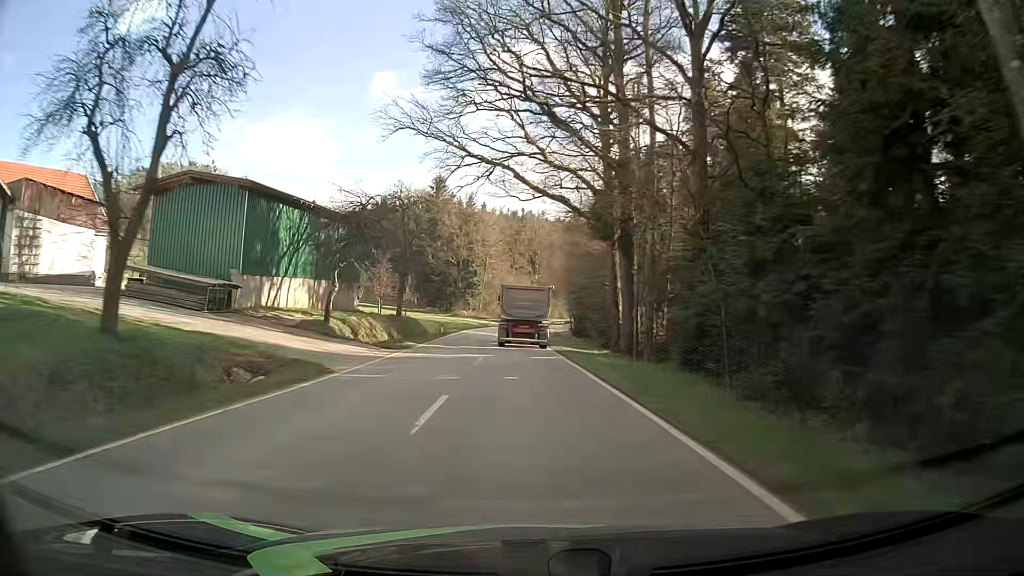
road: tertiary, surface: asphalt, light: Day
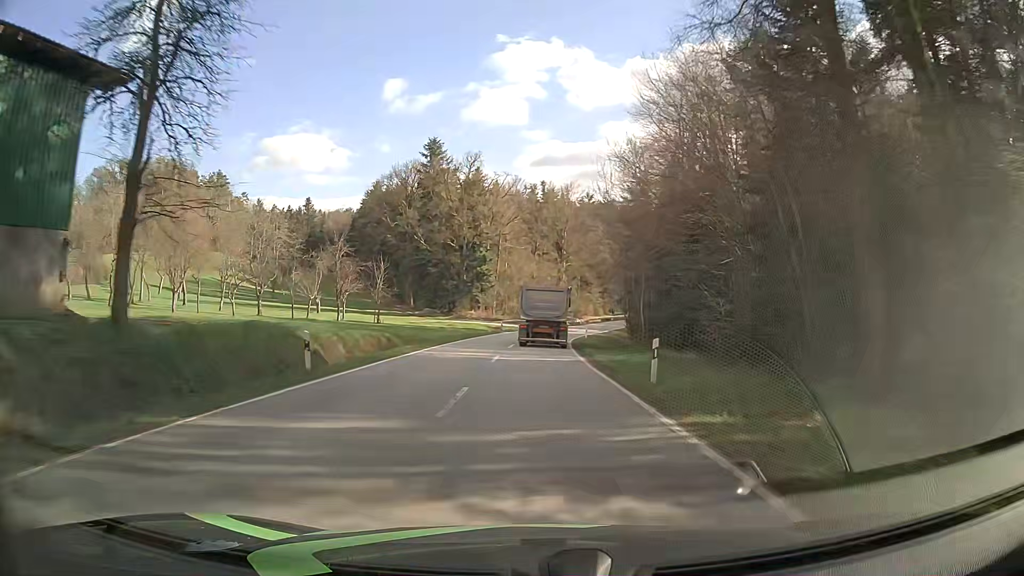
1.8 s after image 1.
(-0.8, +35.3) m; -2°
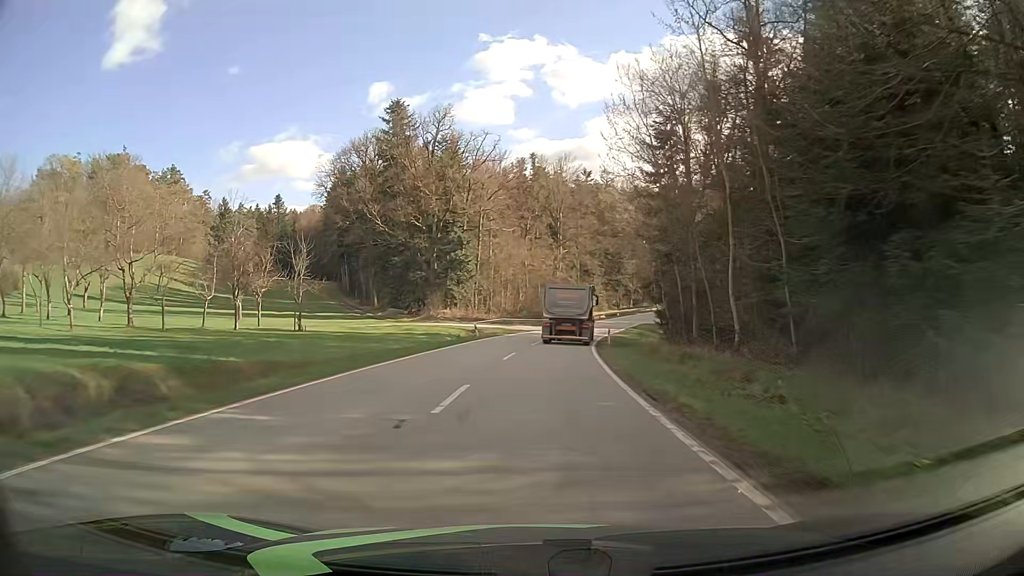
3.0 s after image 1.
(0.0, +23.7) m; 0°
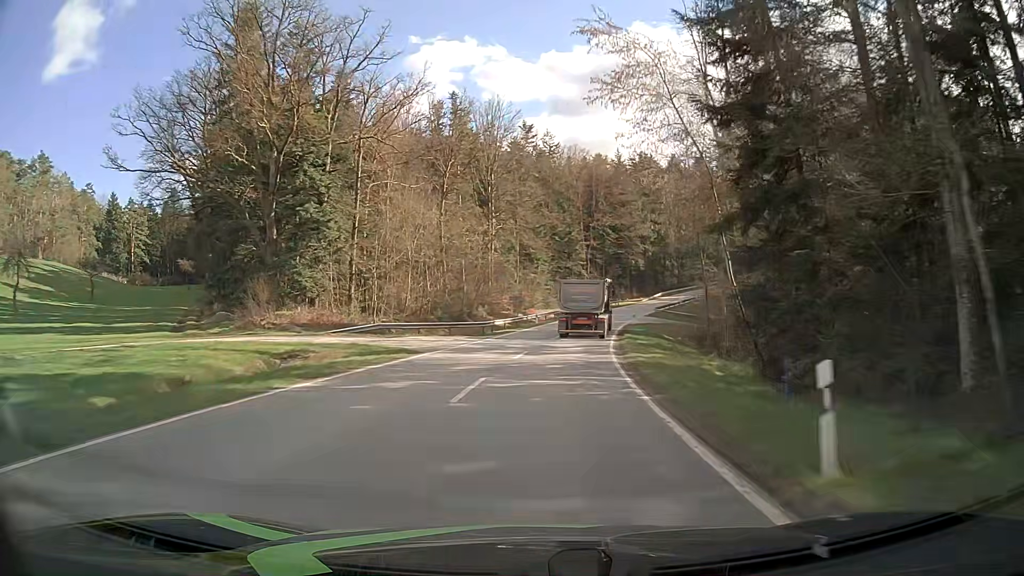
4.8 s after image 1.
(+1.2, +35.8) m; +5°
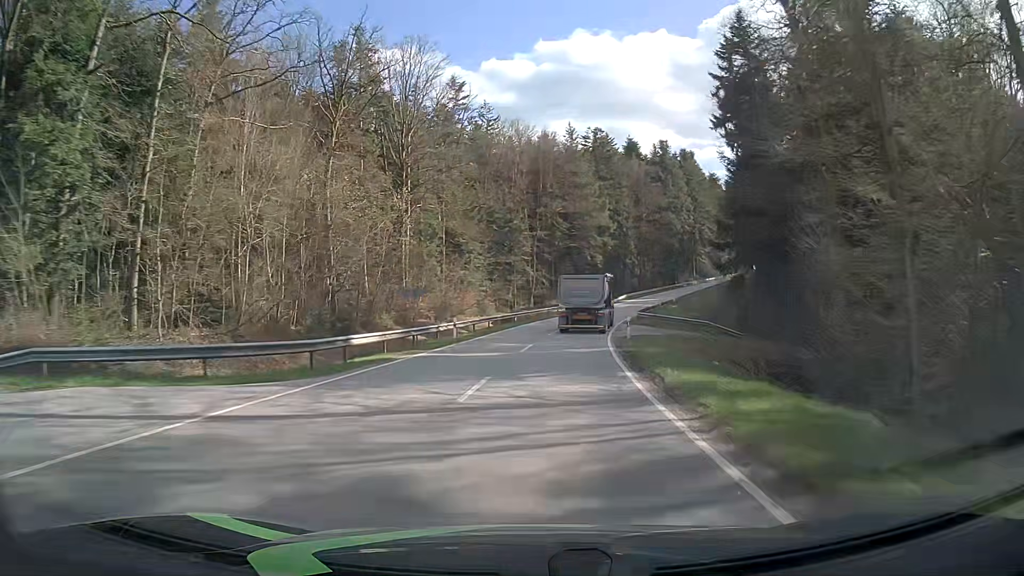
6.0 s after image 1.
(+1.1, +24.2) m; +5°
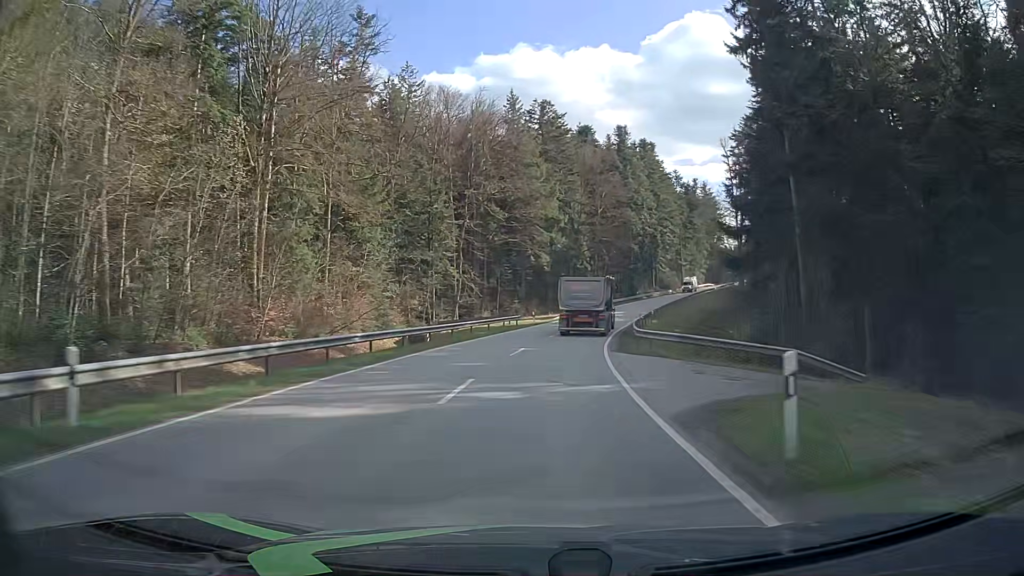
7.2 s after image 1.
(+1.2, +24.4) m; +6°
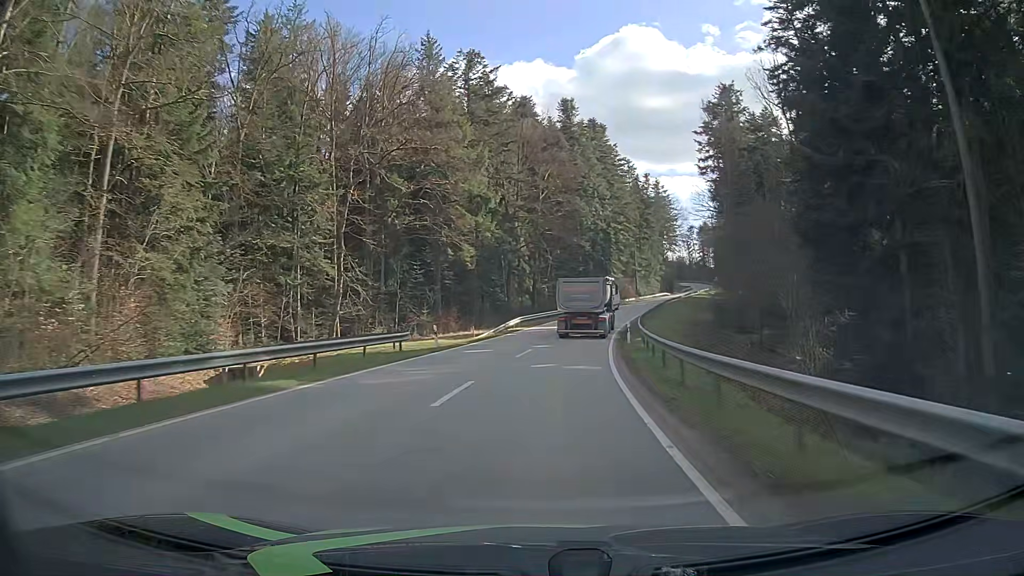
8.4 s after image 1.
(+1.1, +24.5) m; +5°
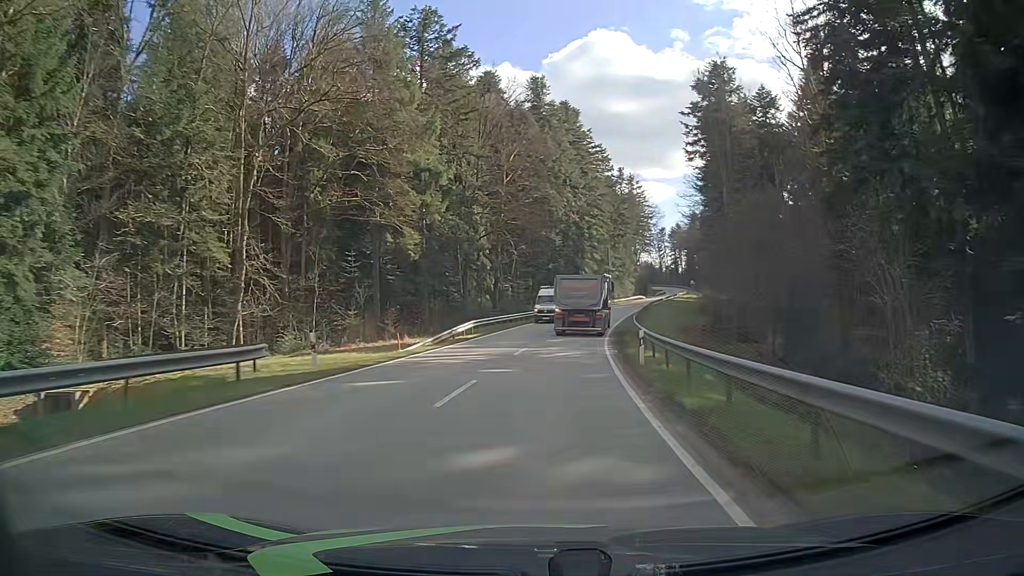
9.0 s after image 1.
(+0.3, +12.3) m; +2°
(0, +10) (+1, +20) (+2, +30) (+3, +40) (+5, +50) (+7, +59) (+9, +69) (+12, +79) (+15, +89) (+17, +98) m
